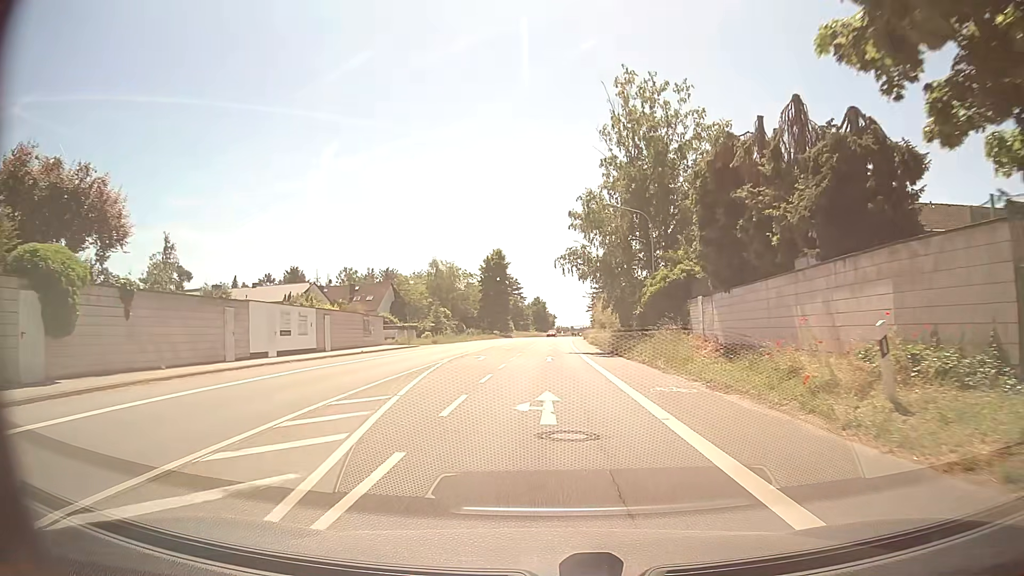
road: primary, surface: asphalt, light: Day
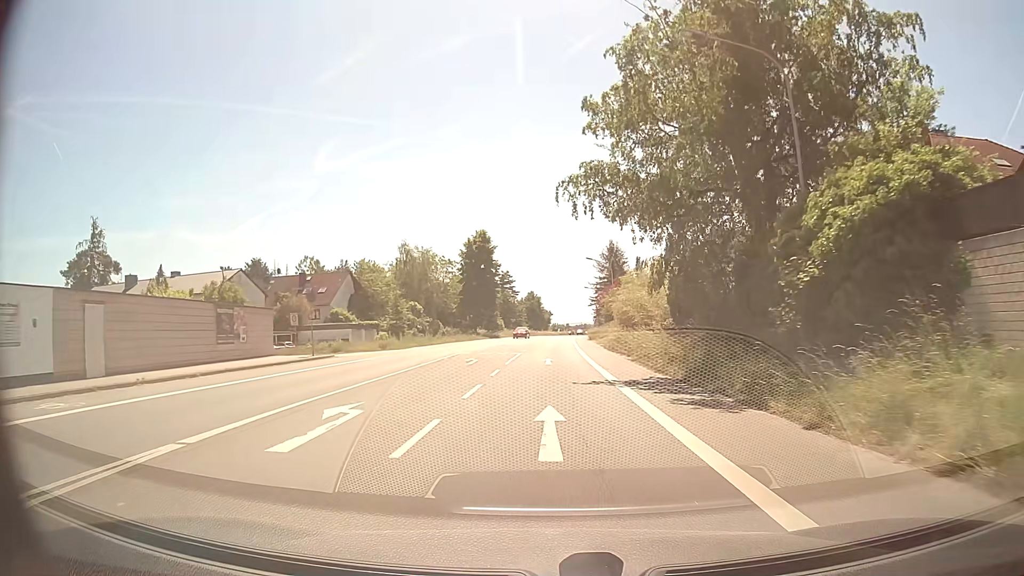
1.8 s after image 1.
(+0.1, +21.2) m; 0°
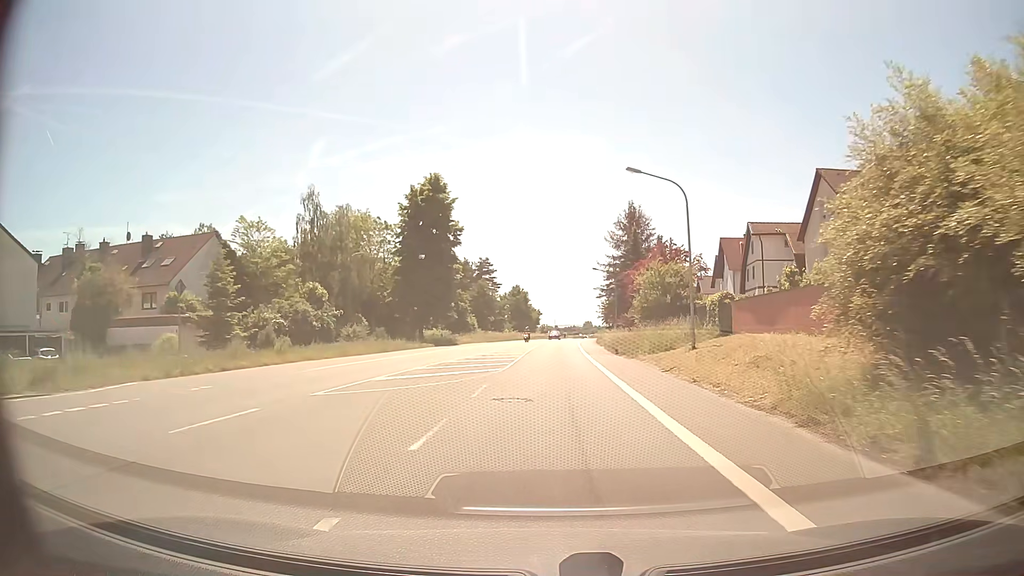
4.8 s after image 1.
(+0.4, +36.1) m; +1°
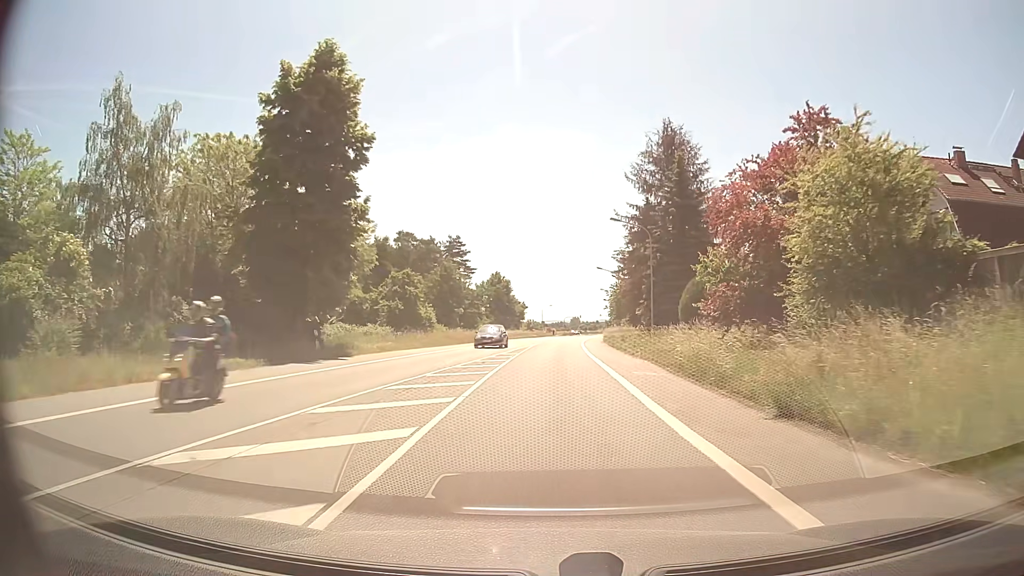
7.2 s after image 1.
(+0.3, +29.5) m; +1°
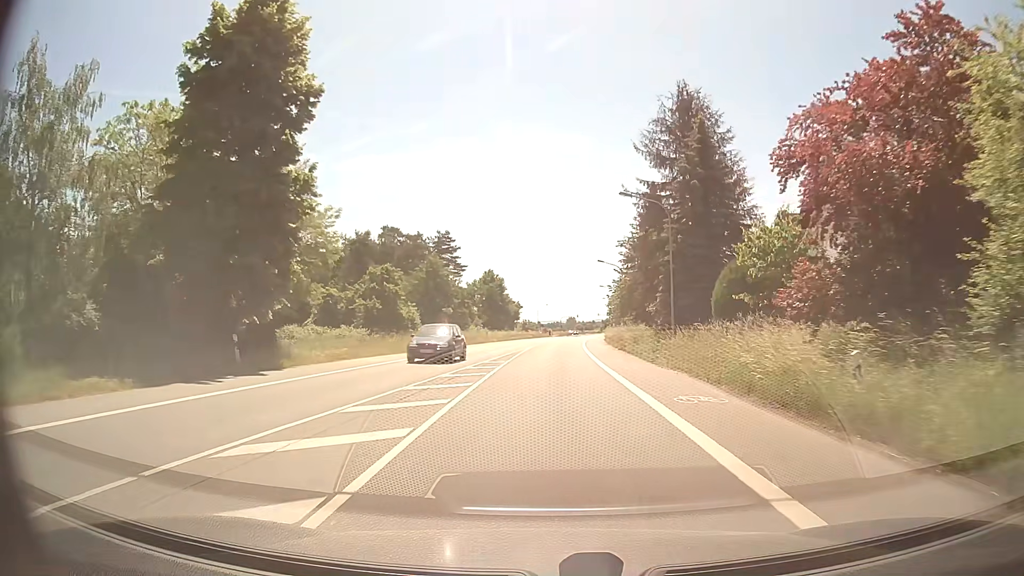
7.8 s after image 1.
(0.0, +7.5) m; +1°
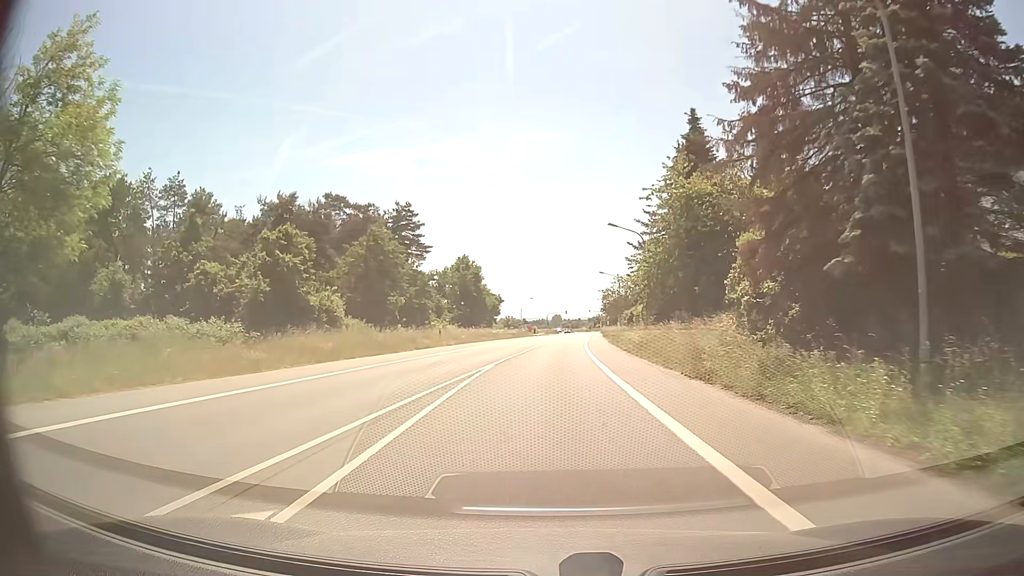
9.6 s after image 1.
(+0.1, +22.6) m; +1°
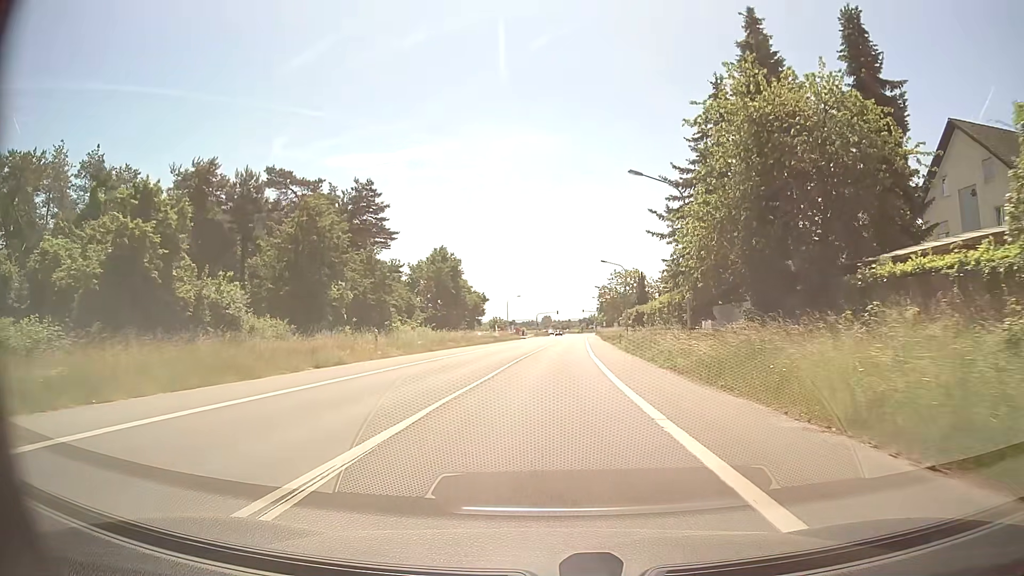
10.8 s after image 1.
(+0.1, +15.3) m; +1°
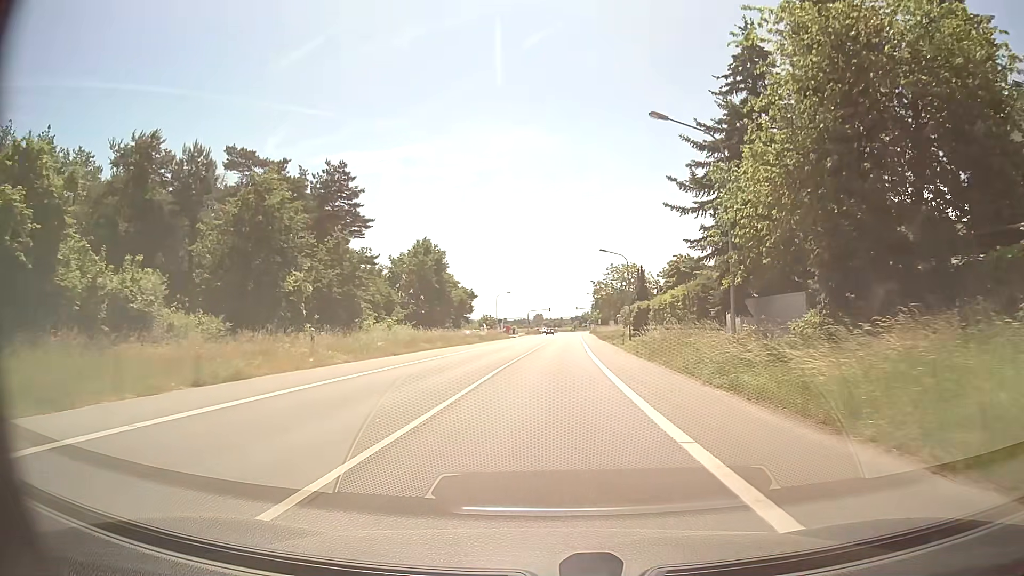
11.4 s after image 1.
(+0.1, +7.7) m; +1°
(0, +10) (0, +20) (+1, +30) (+1, +40) (+2, +50) (+2, +60) (+3, +70) (+3, +80) (+4, +90) (+4, +100) m
